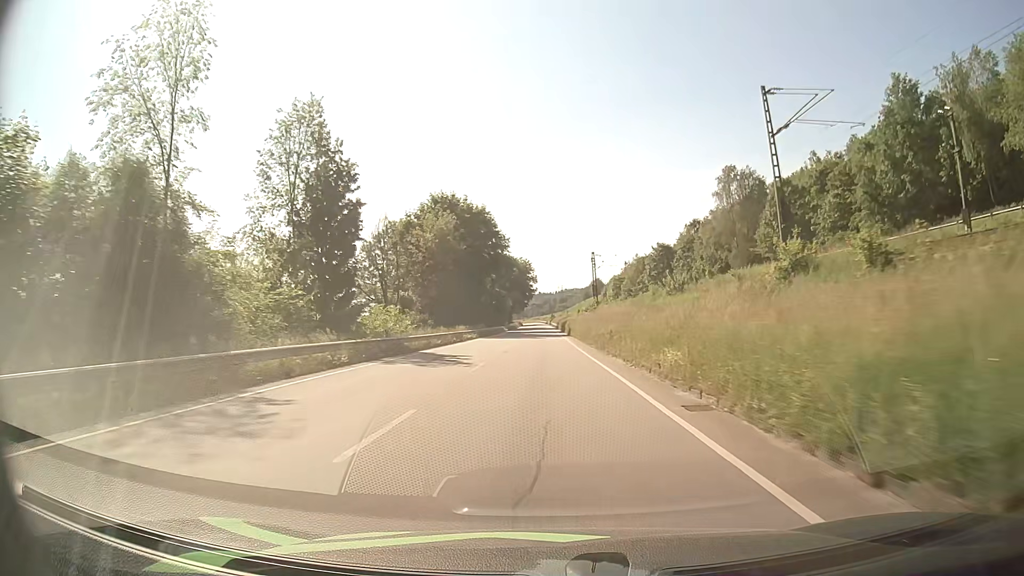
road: primary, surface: asphalt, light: Day
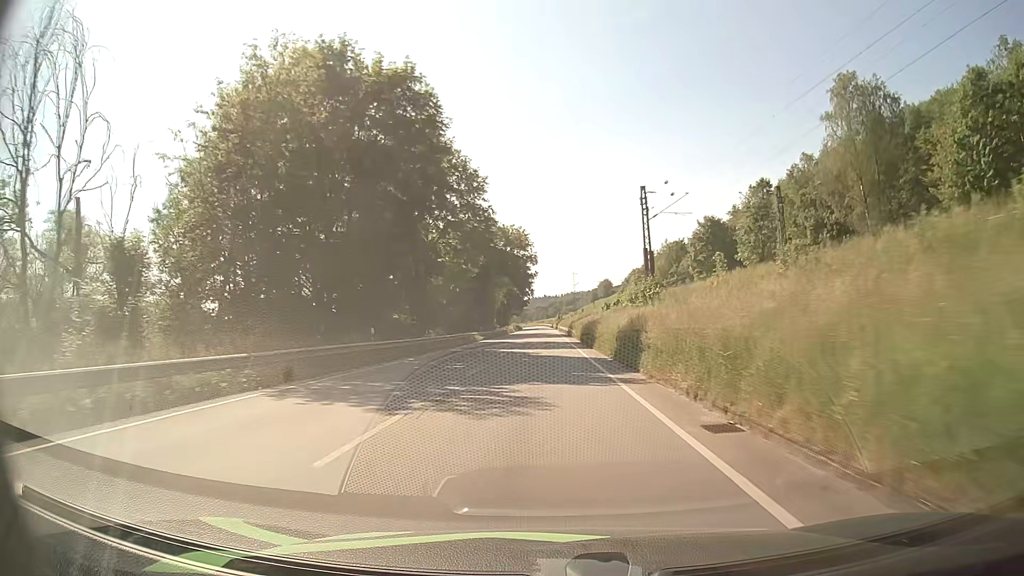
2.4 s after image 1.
(-0.1, +49.2) m; 0°
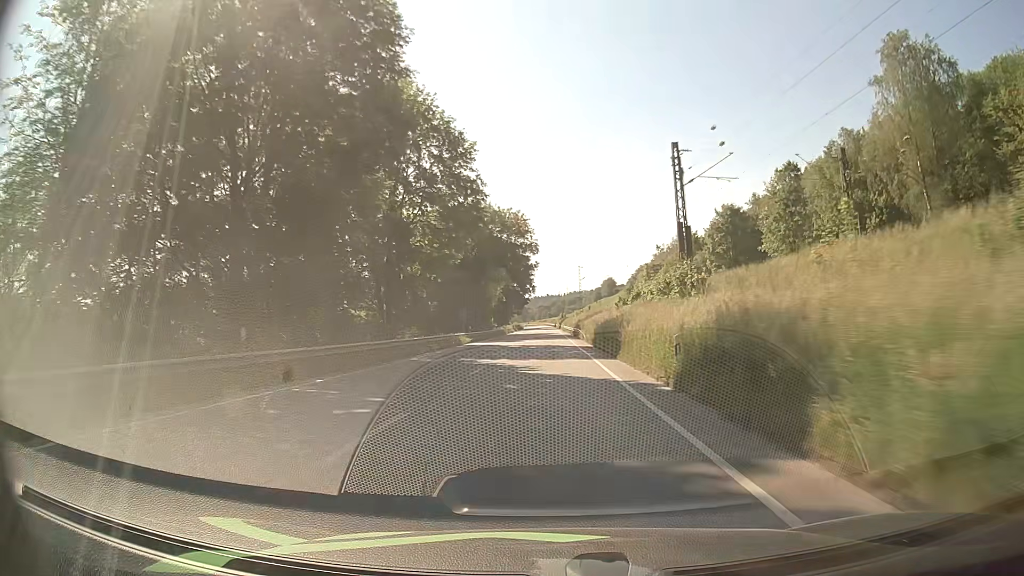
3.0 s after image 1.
(0.0, +12.3) m; 0°
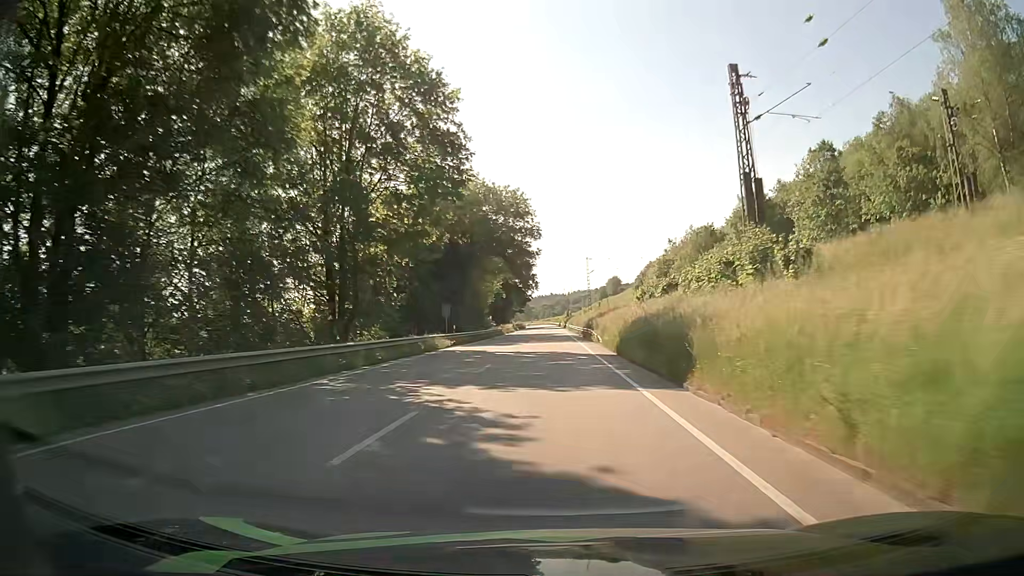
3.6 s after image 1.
(0.0, +12.3) m; 0°
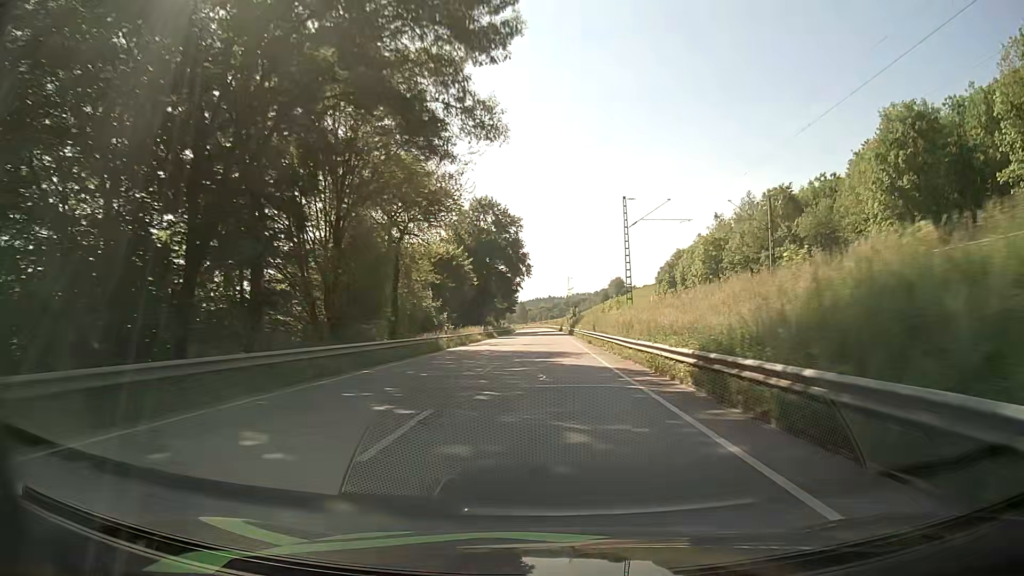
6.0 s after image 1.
(+0.1, +48.8) m; 0°
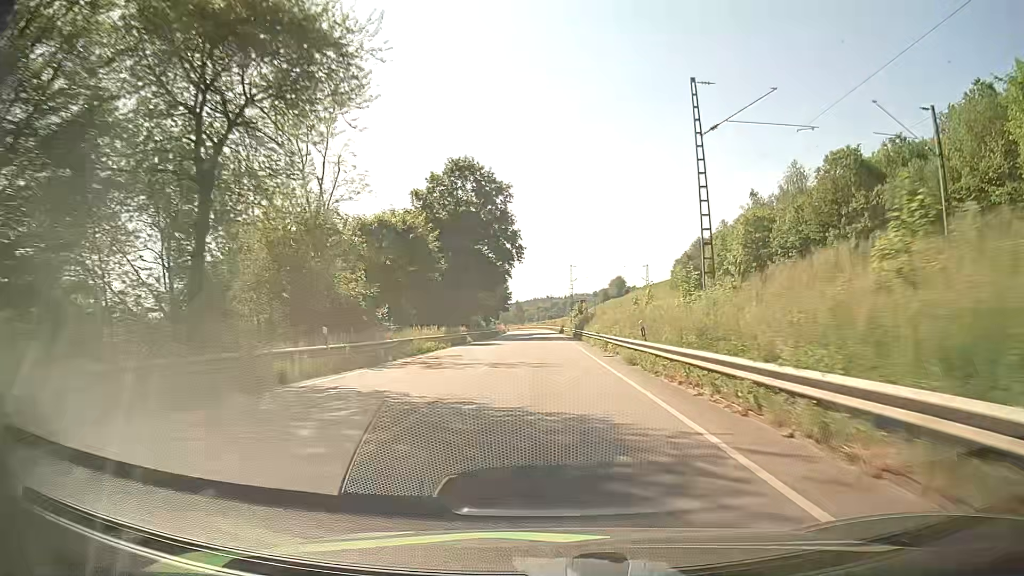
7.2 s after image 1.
(0.0, +24.2) m; 0°
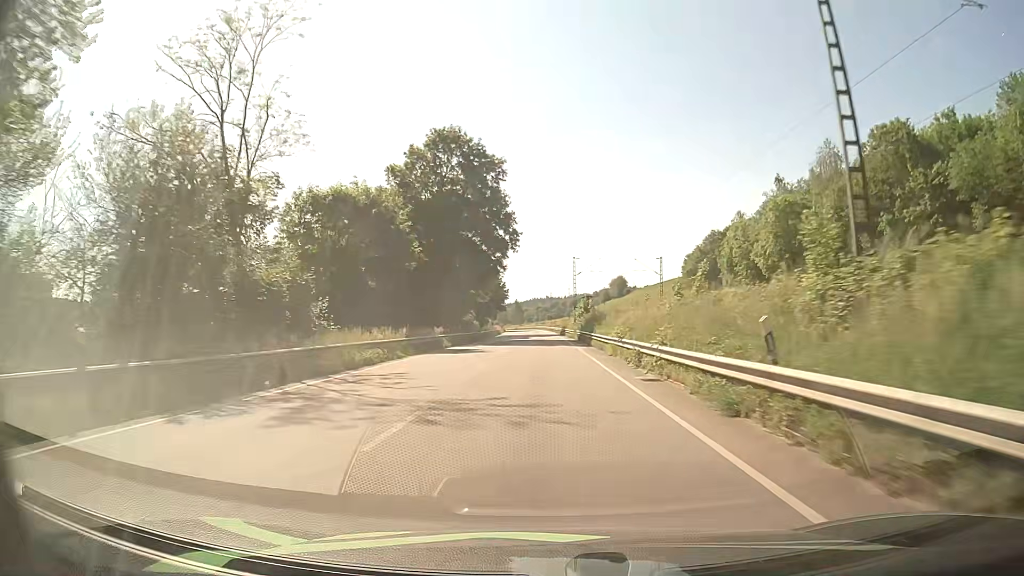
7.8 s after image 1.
(0.0, +12.1) m; 0°
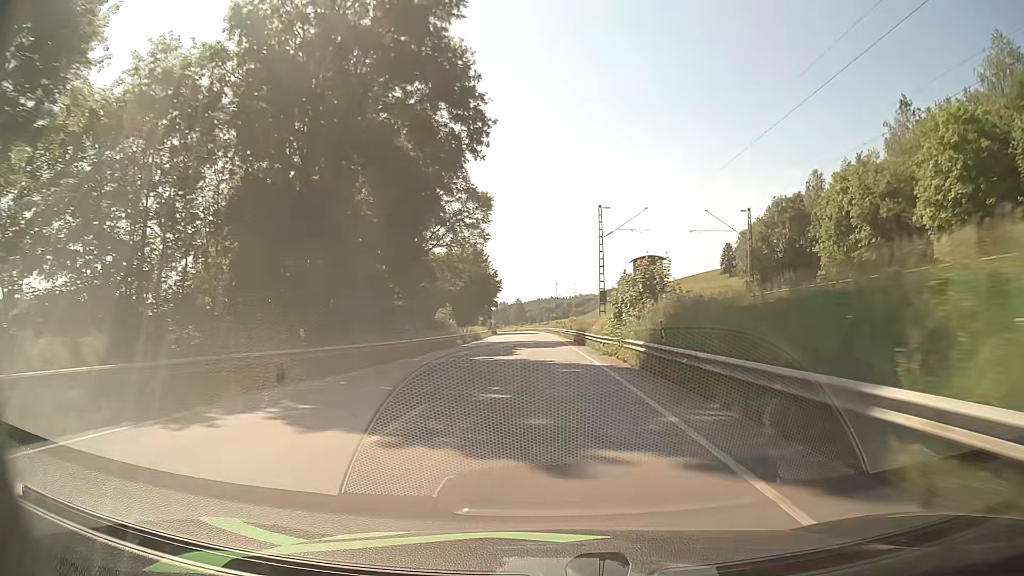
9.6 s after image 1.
(-0.1, +36.4) m; 0°
(0, +10) (0, +20) (0, +30) (0, +40) (-1, +50) (-1, +60) (-1, +70) (-2, +80) (-2, +90) (-3, +100) m
